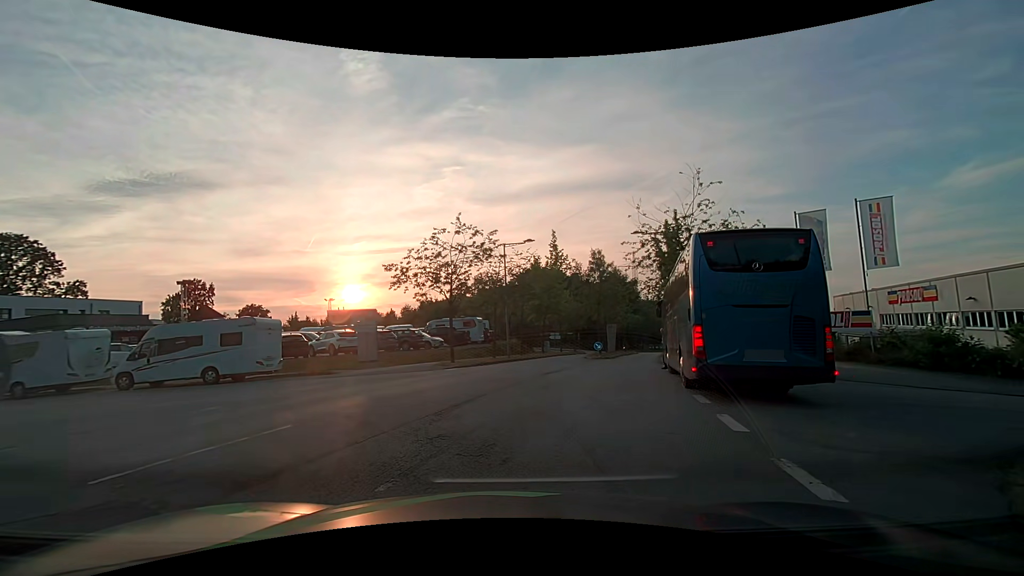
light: Day
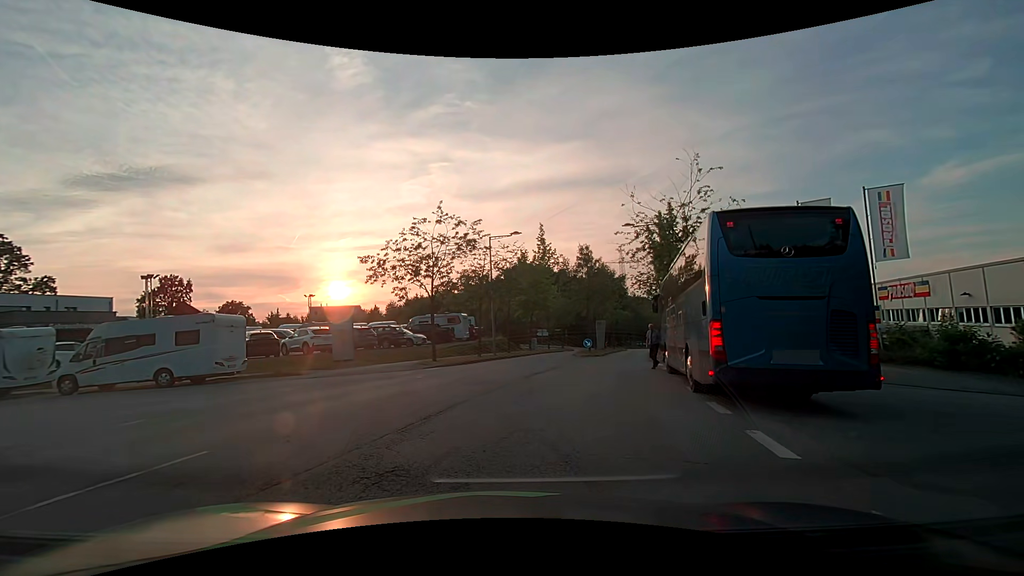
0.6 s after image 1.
(0.0, +1.7) m; +1°
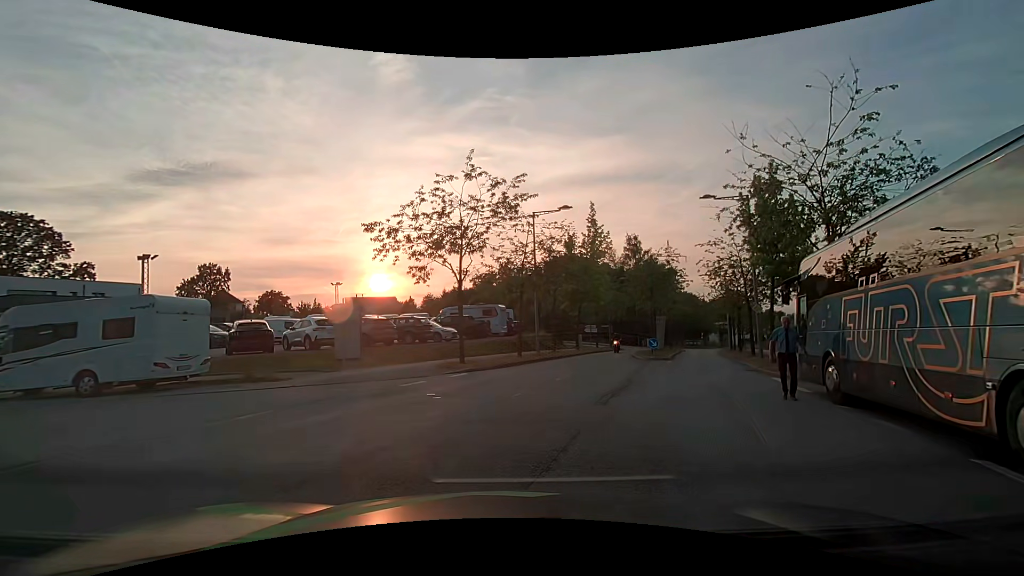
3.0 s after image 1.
(-0.4, +6.3) m; -3°
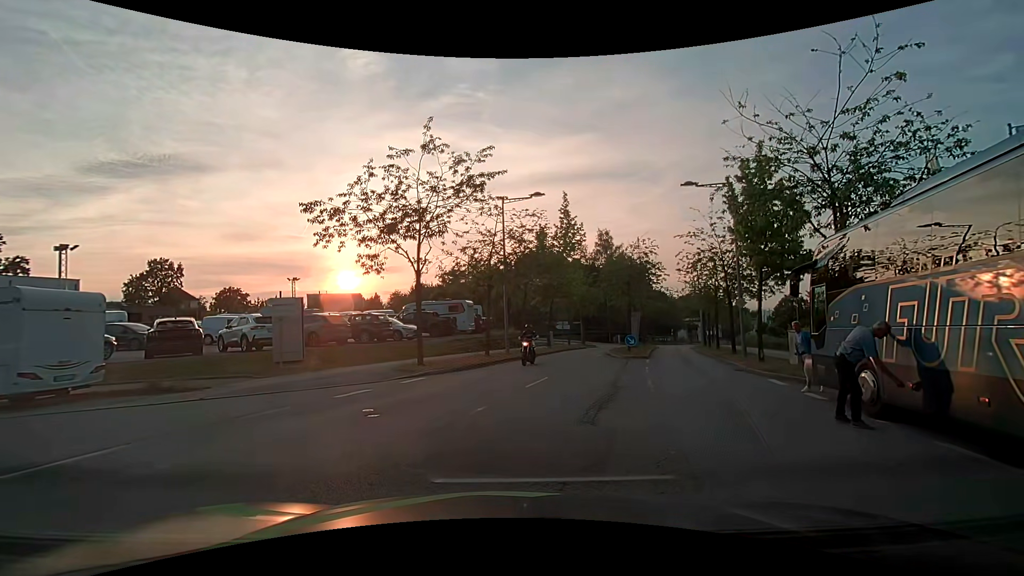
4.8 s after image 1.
(0.0, +2.1) m; +1°
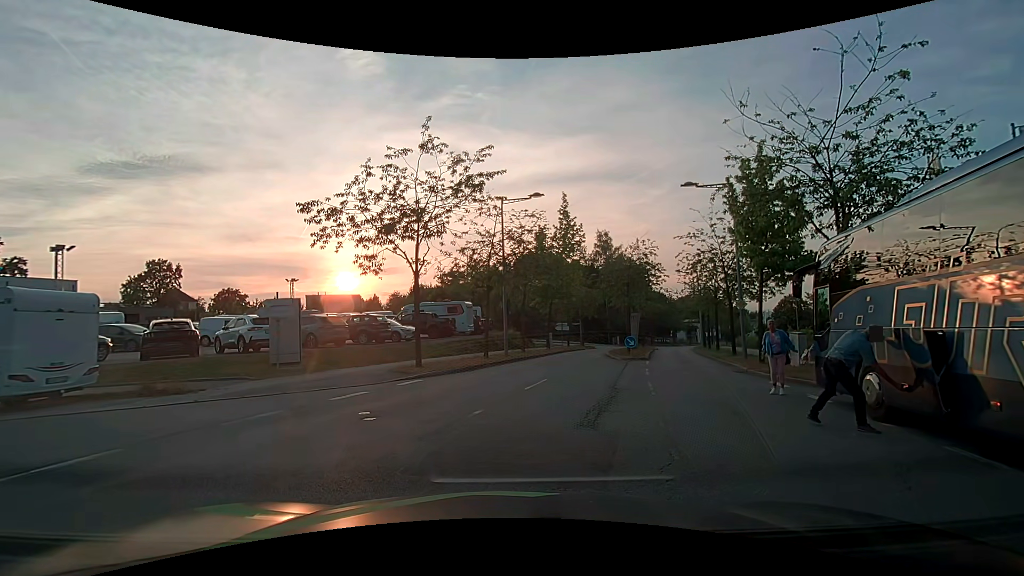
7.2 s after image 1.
(0.0, +0.2) m; 0°
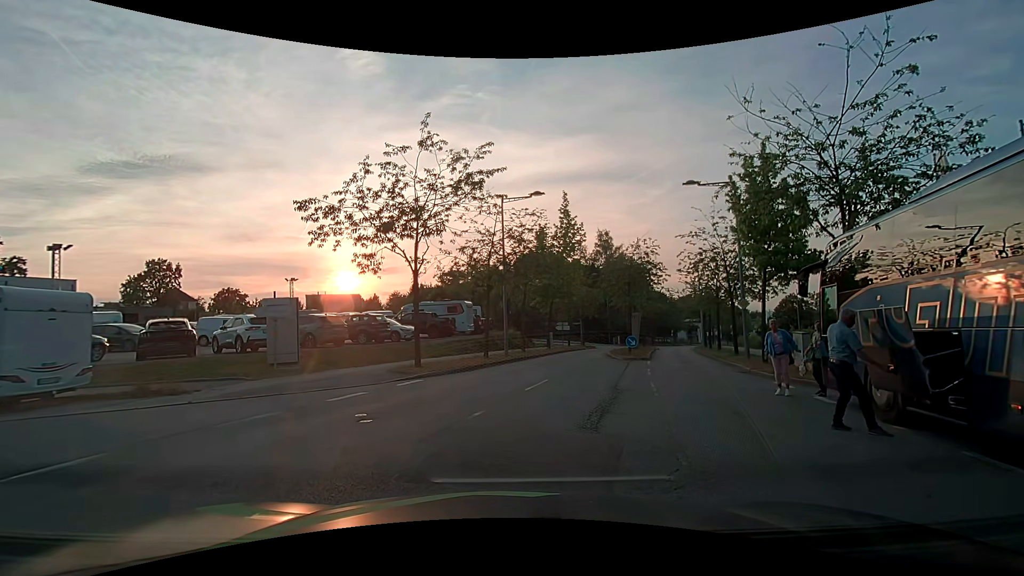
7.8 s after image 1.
(0.0, +0.2) m; 0°
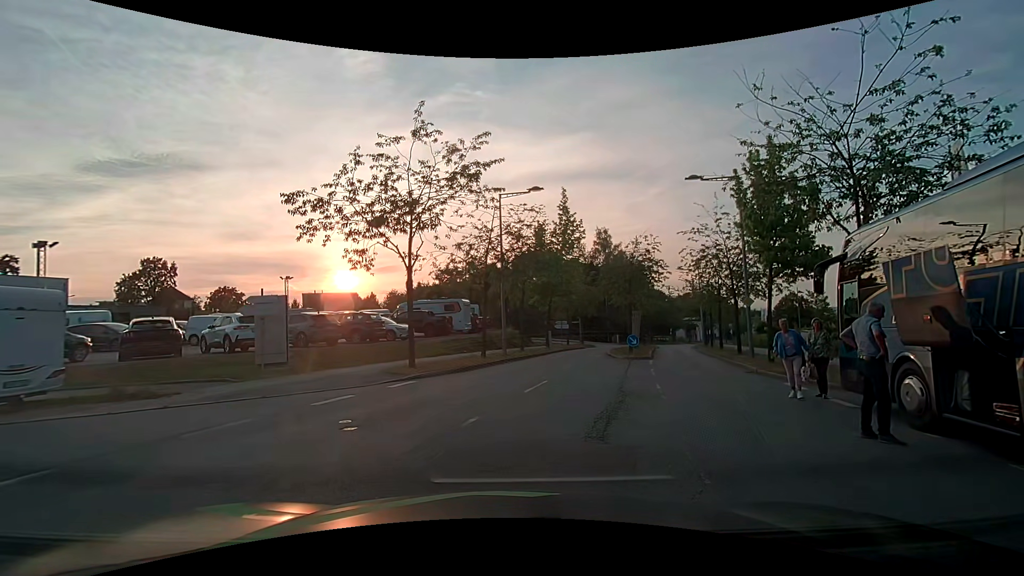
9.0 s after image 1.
(0.0, +0.7) m; 0°
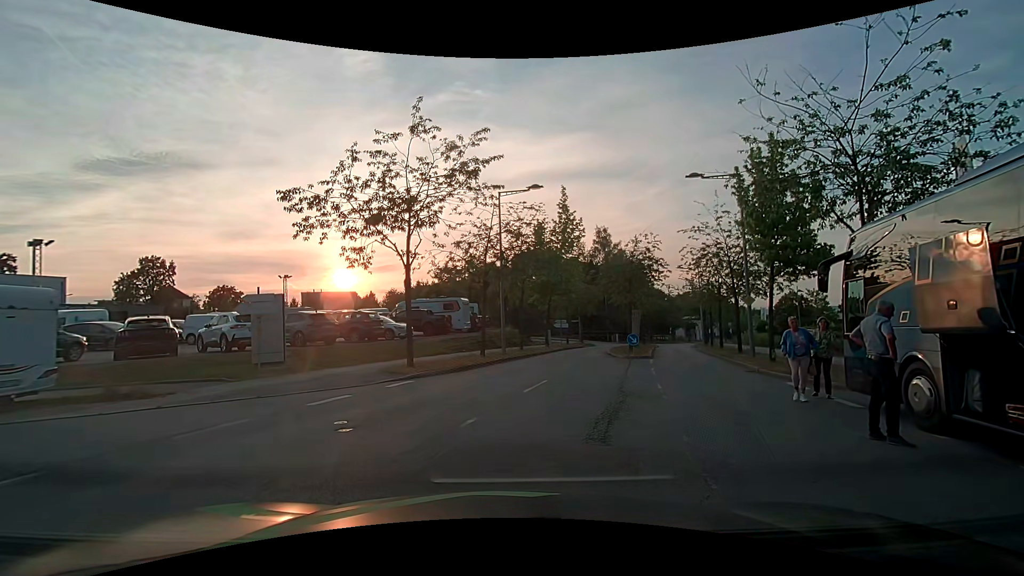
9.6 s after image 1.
(0.0, +0.2) m; 0°
